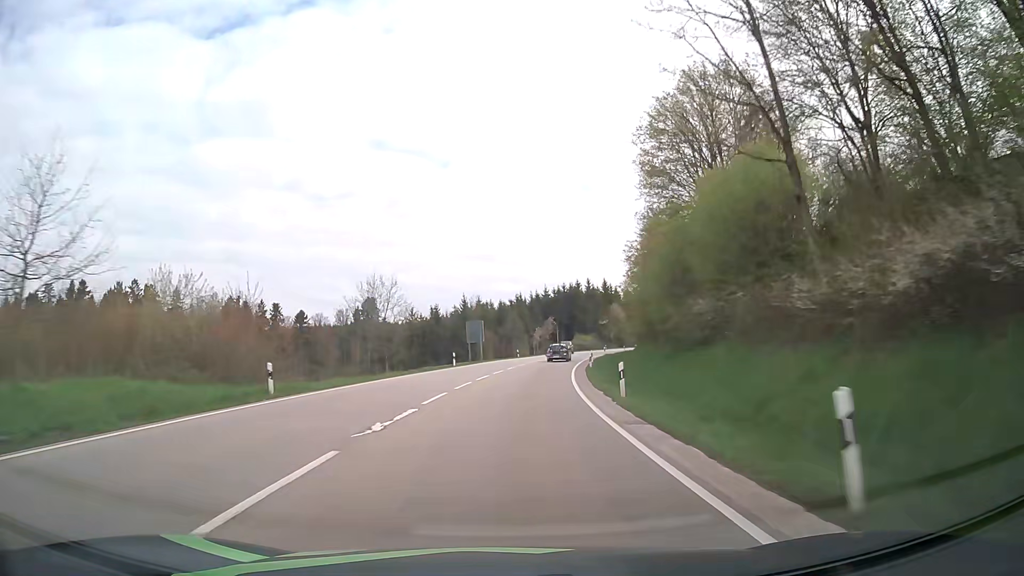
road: primary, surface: asphalt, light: Day
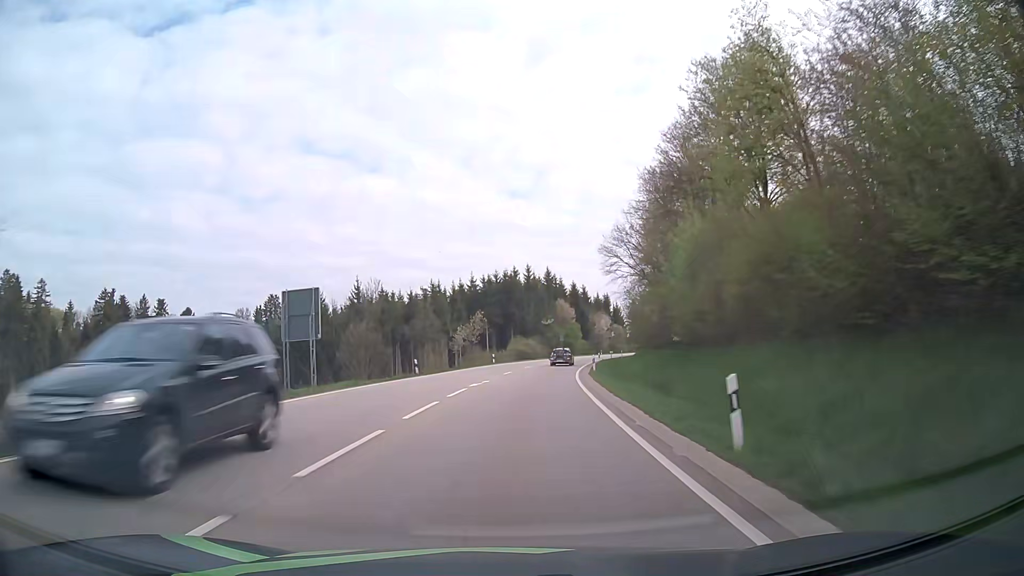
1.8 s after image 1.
(+2.0, +39.5) m; +6°
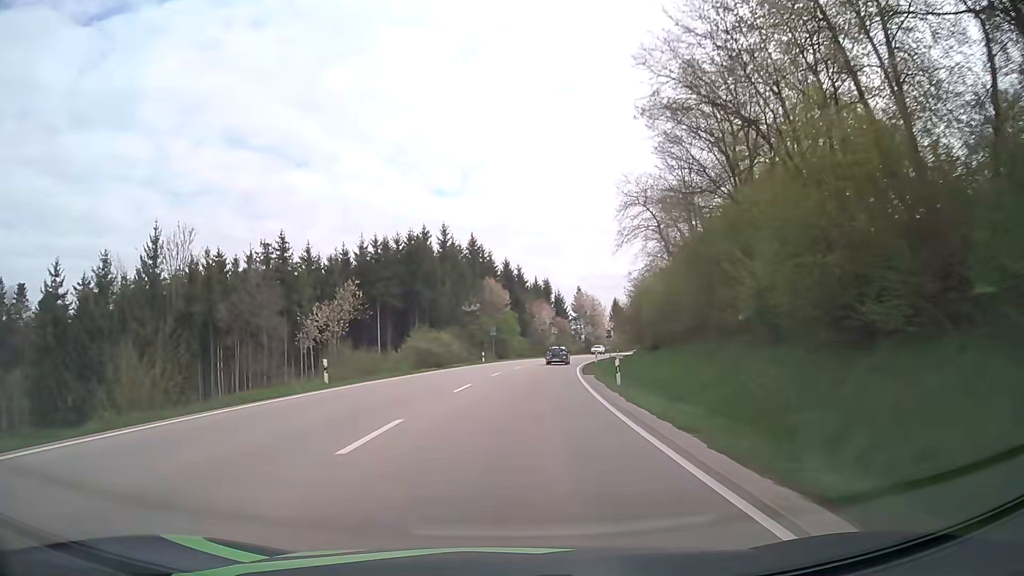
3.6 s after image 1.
(+2.3, +41.2) m; +7°
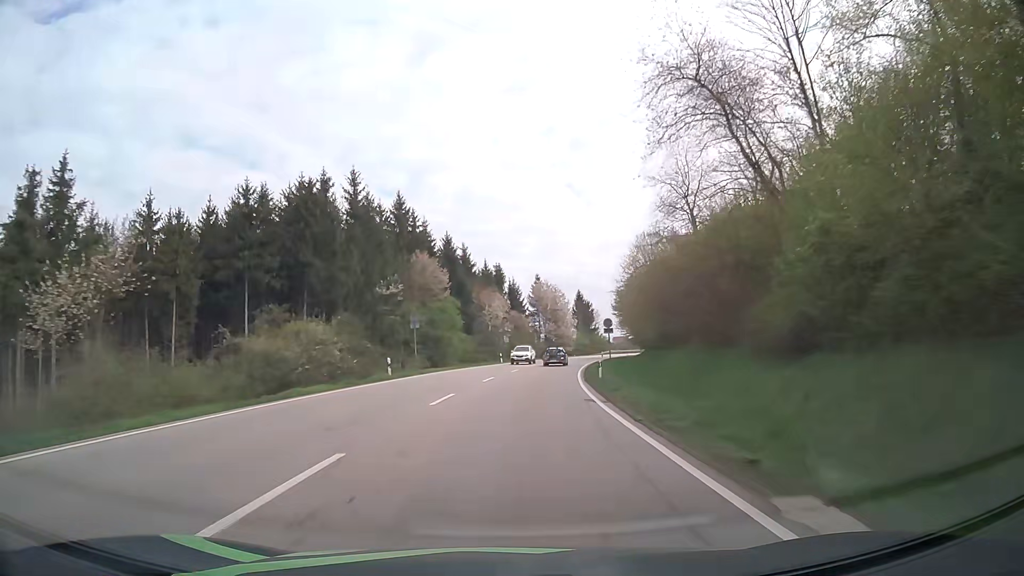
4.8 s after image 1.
(+1.0, +27.9) m; +4°
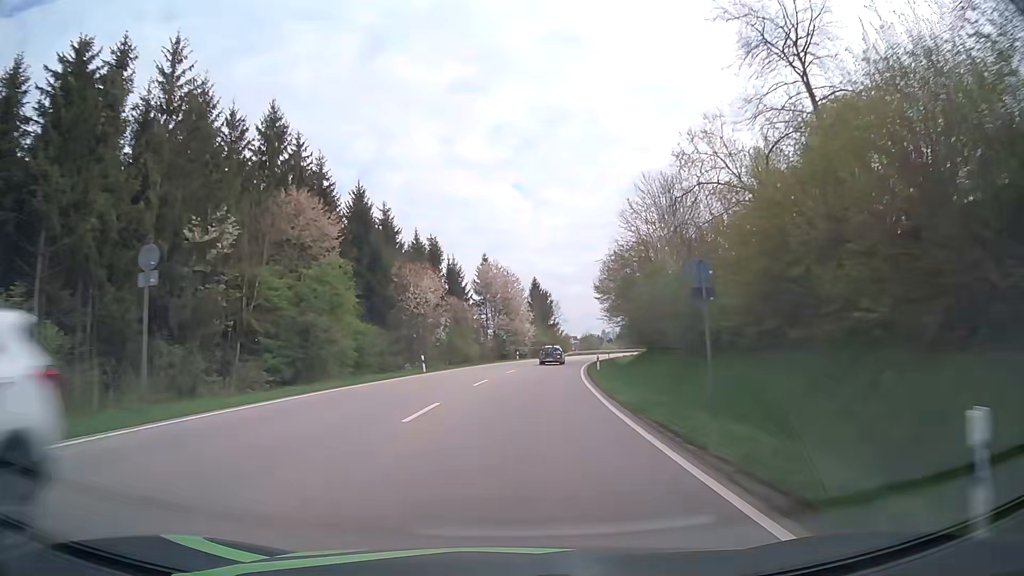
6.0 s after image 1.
(+1.1, +28.1) m; +4°
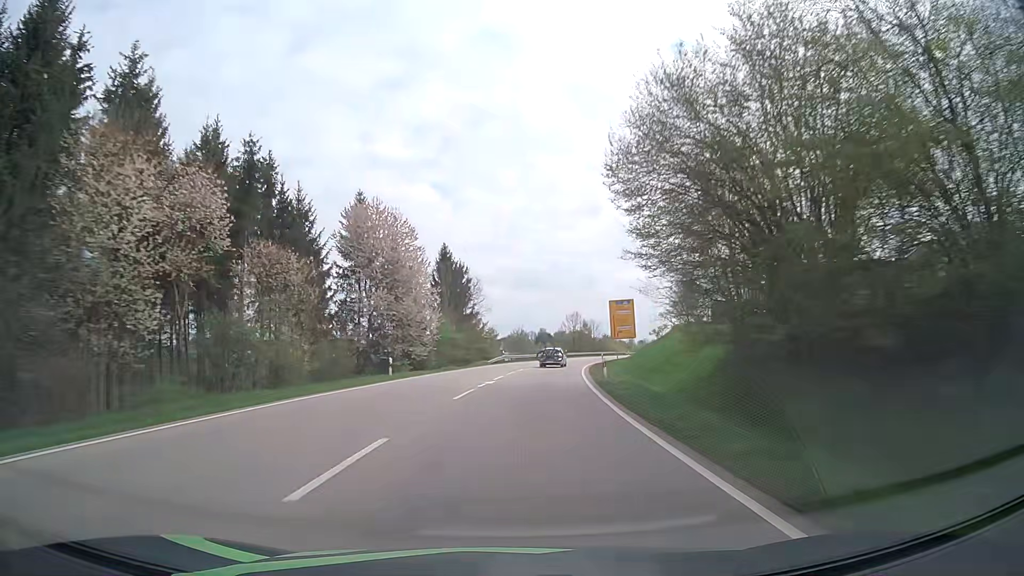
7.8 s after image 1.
(+2.8, +42.2) m; +8°
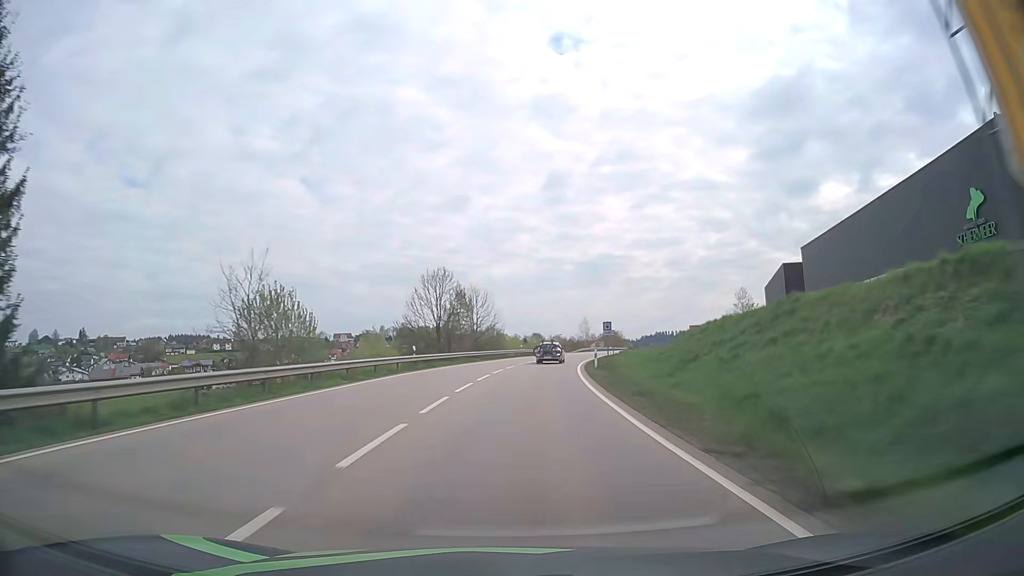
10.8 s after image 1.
(+6.7, +70.0) m; +11°
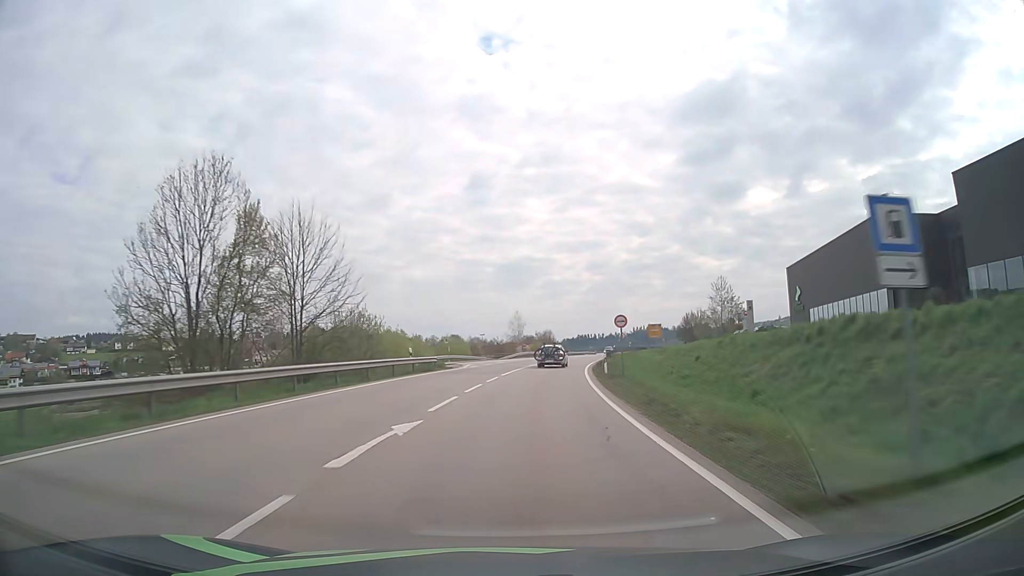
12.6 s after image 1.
(+2.4, +41.3) m; +7°
(0, +10) (+1, +20) (+1, +30) (+2, +40) (+4, +50) (+5, +60) (+7, +69) (+9, +79) (+12, +89) (+14, +99) m
